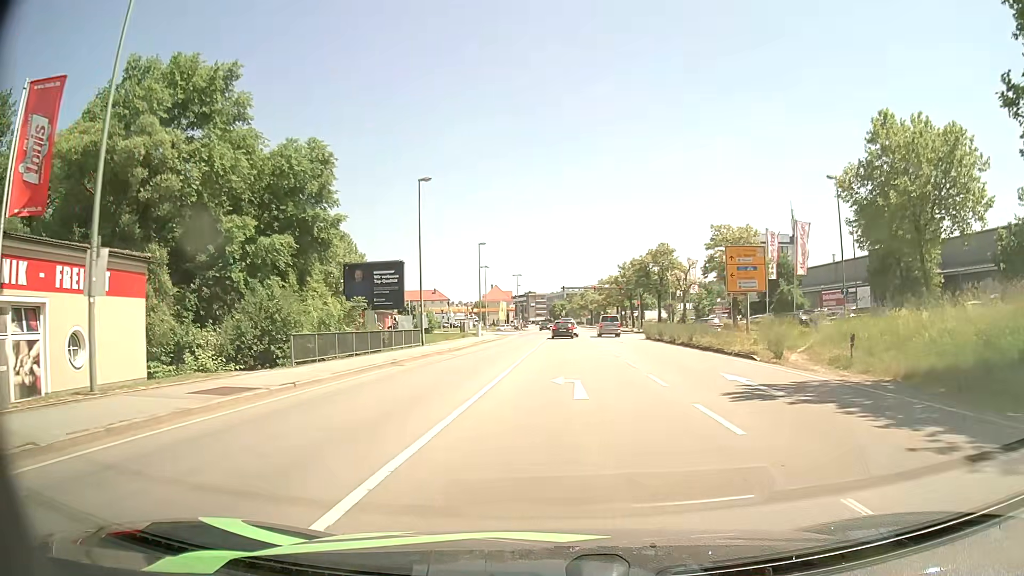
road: primary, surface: asphalt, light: Day
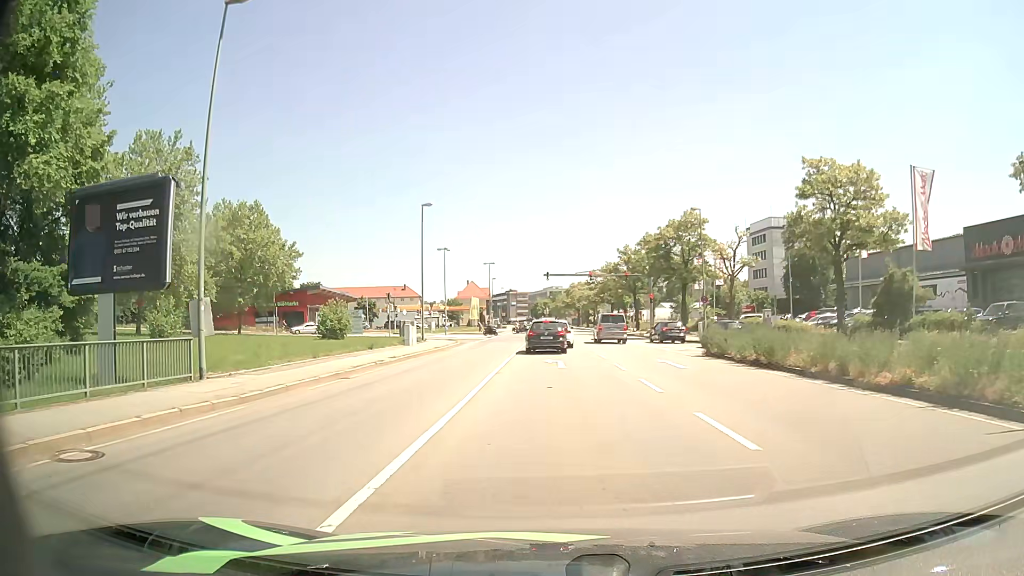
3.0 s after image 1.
(+0.5, +24.6) m; +2°
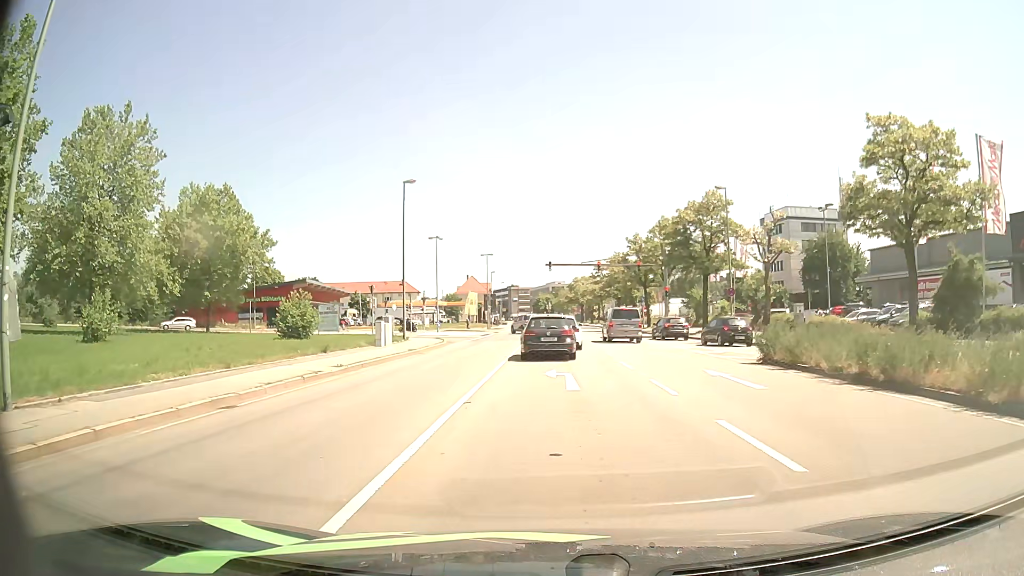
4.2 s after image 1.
(-0.1, +7.1) m; -1°
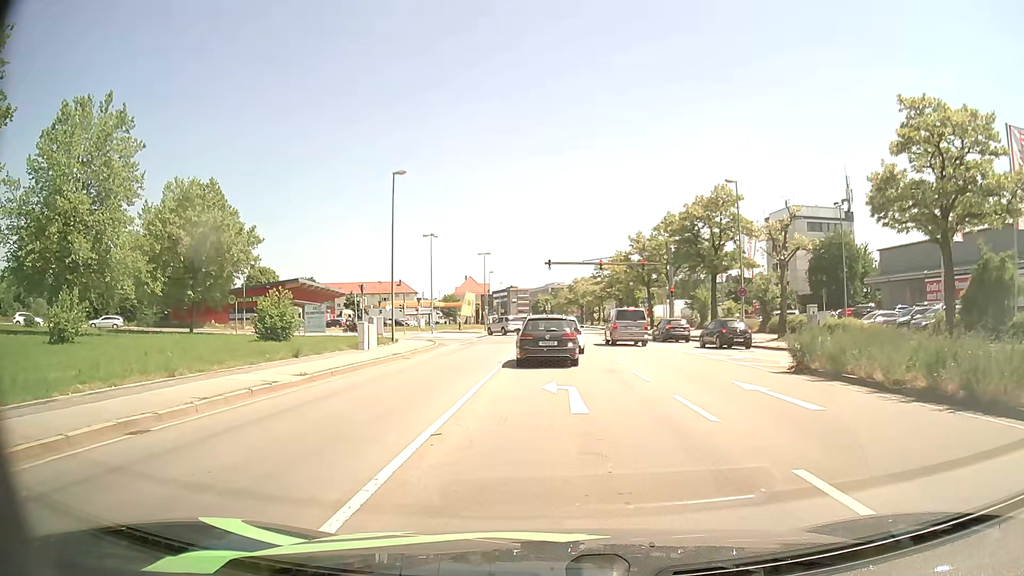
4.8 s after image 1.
(0.0, +2.8) m; 0°
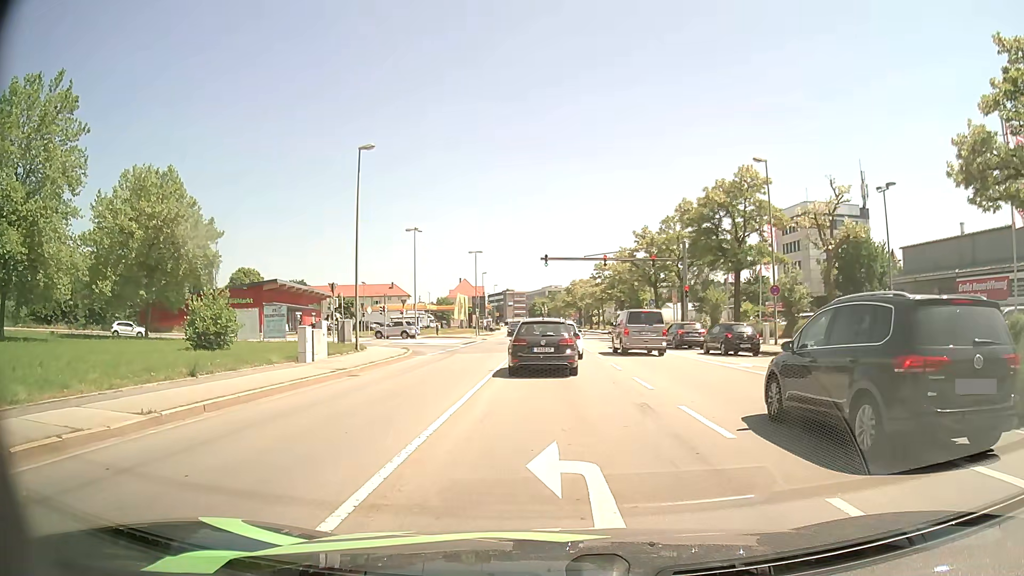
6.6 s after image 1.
(0.0, +6.9) m; +1°
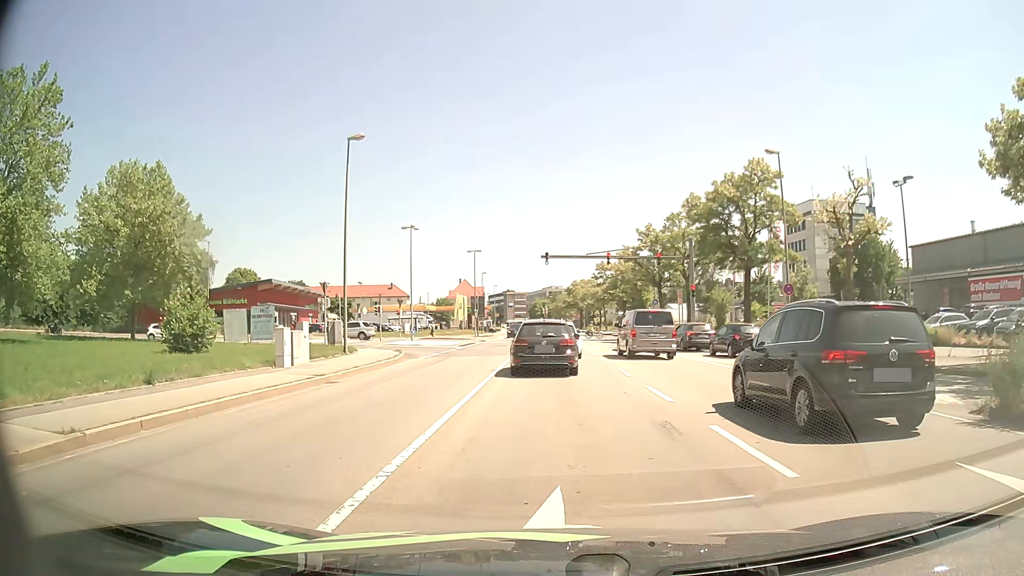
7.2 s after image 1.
(0.0, +2.1) m; -1°
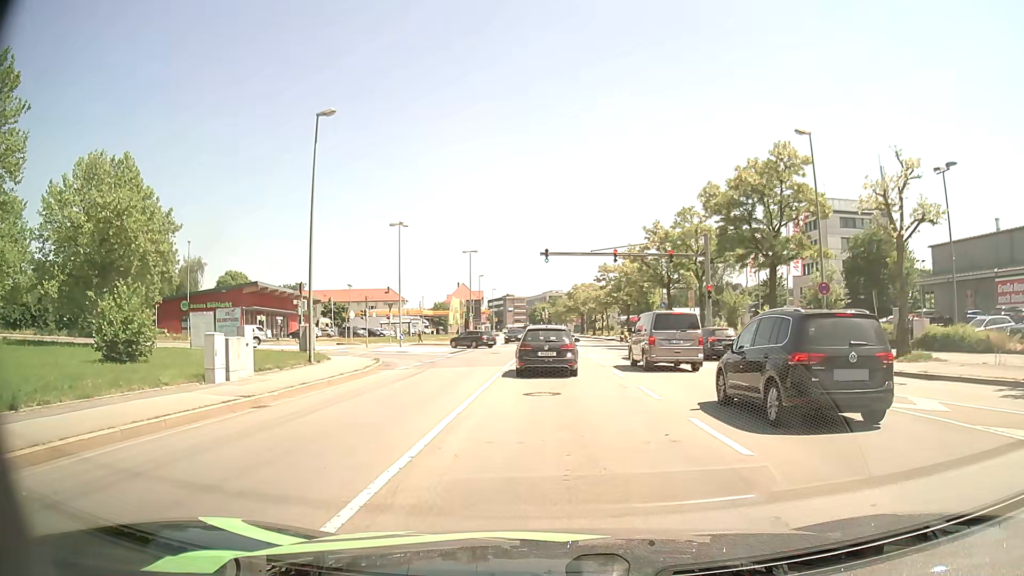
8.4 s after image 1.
(0.0, +4.8) m; 0°
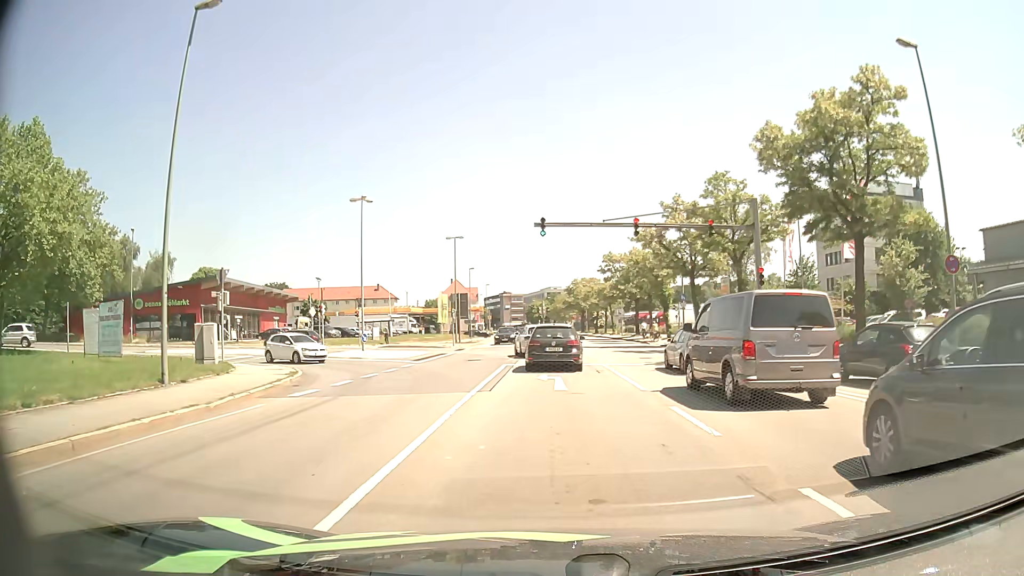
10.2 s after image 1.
(0.0, +11.0) m; 0°
(0, +10) (0, +20) (0, +30) (-1, +40) (-8, +47) (-17, +49) (-27, +48) (-37, +45) (-45, +40) (-53, +33) m
